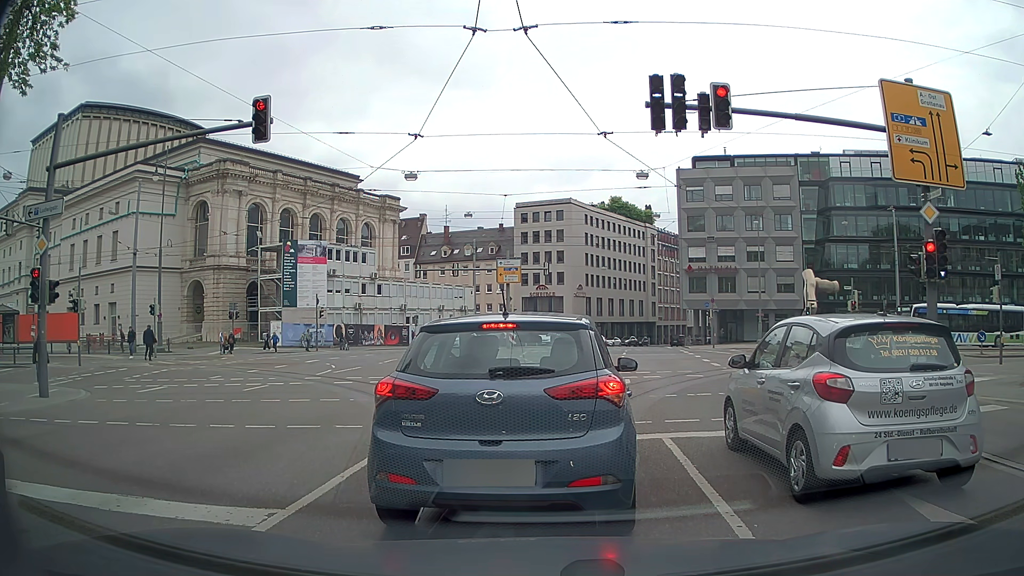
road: secondary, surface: asphalt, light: Day
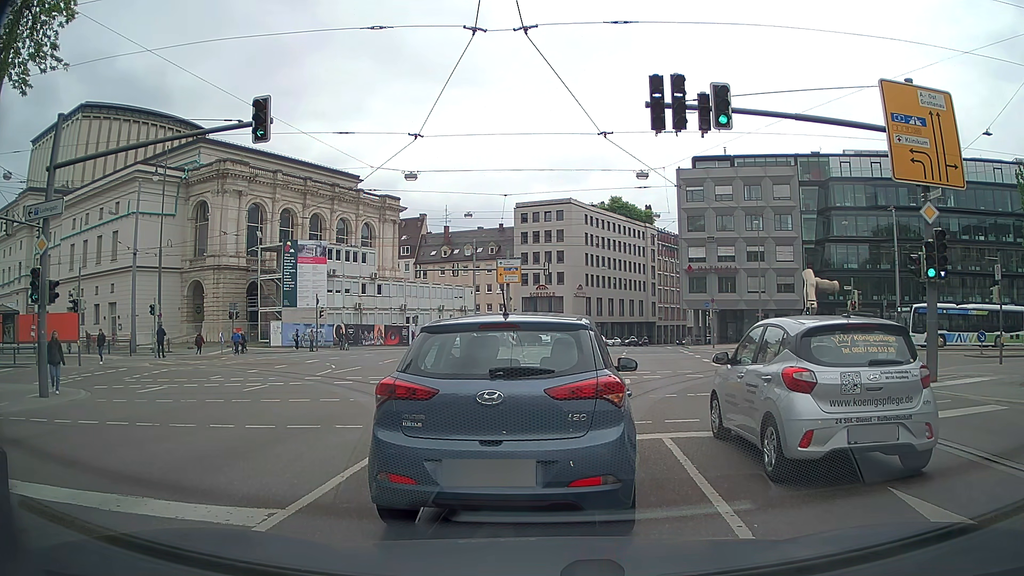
(0.0, 0.0) m; 0°
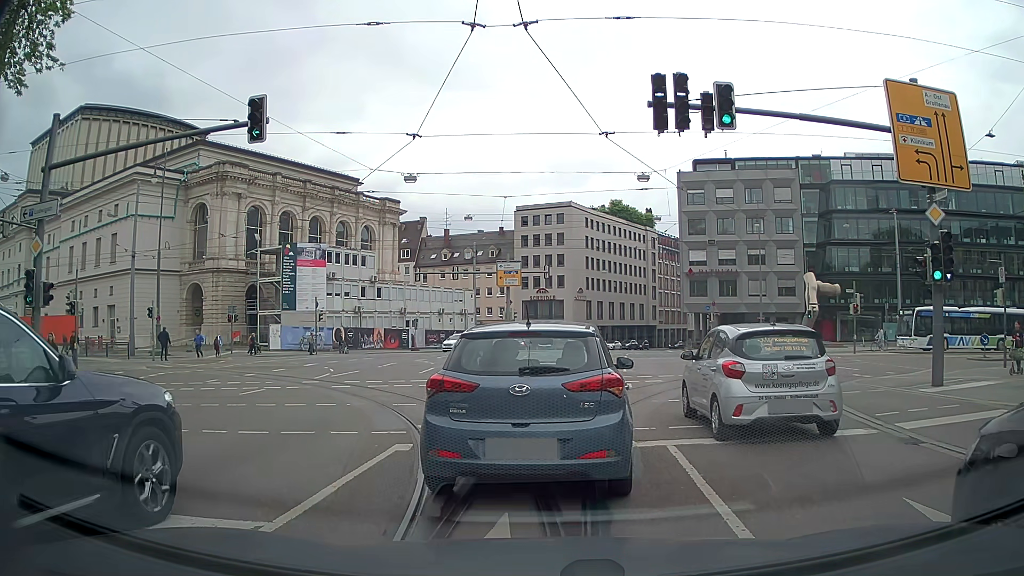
(0.0, +0.3) m; 0°
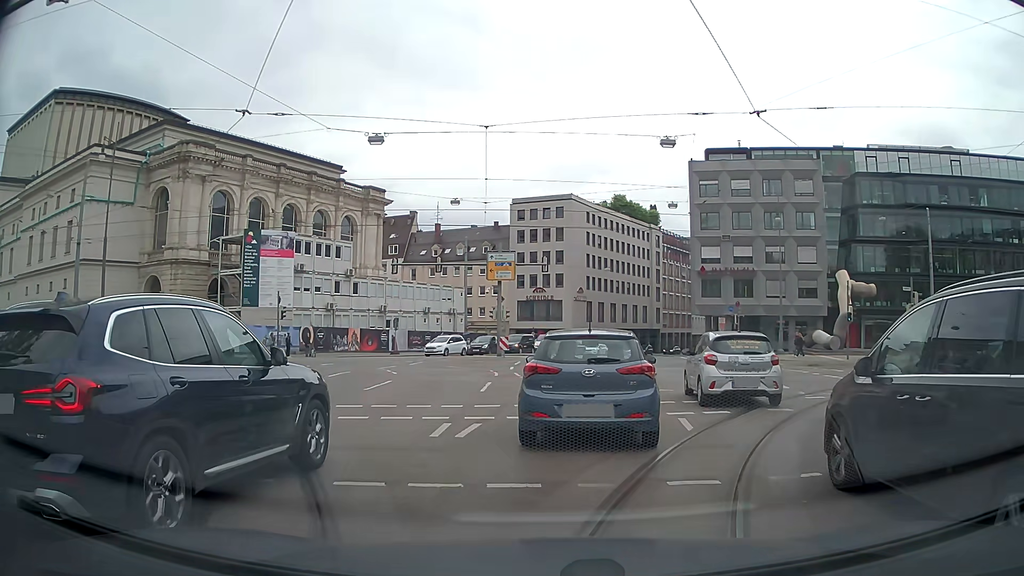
(+0.2, +7.8) m; +3°
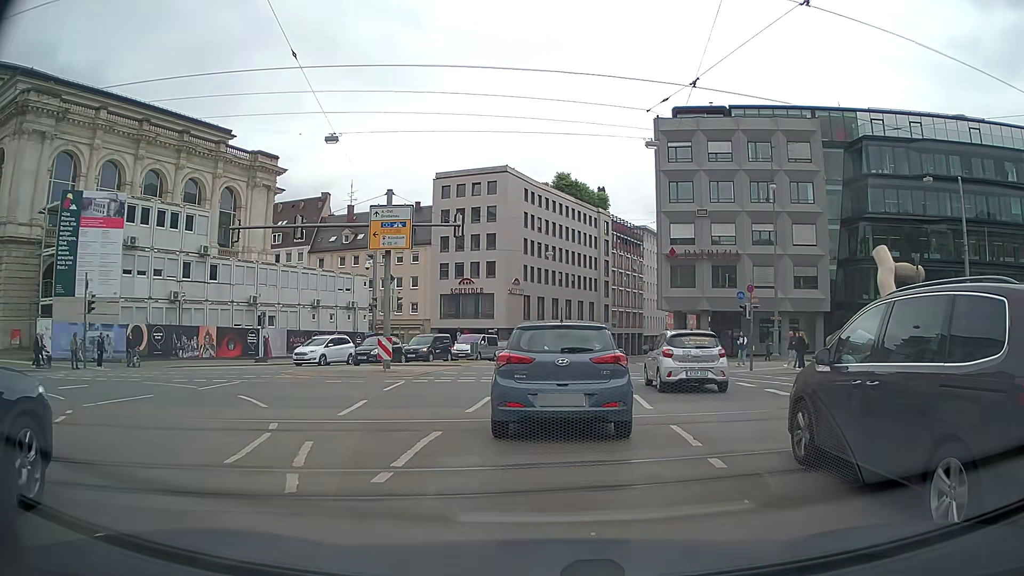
(+0.7, +16.0) m; +5°
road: tertiary
